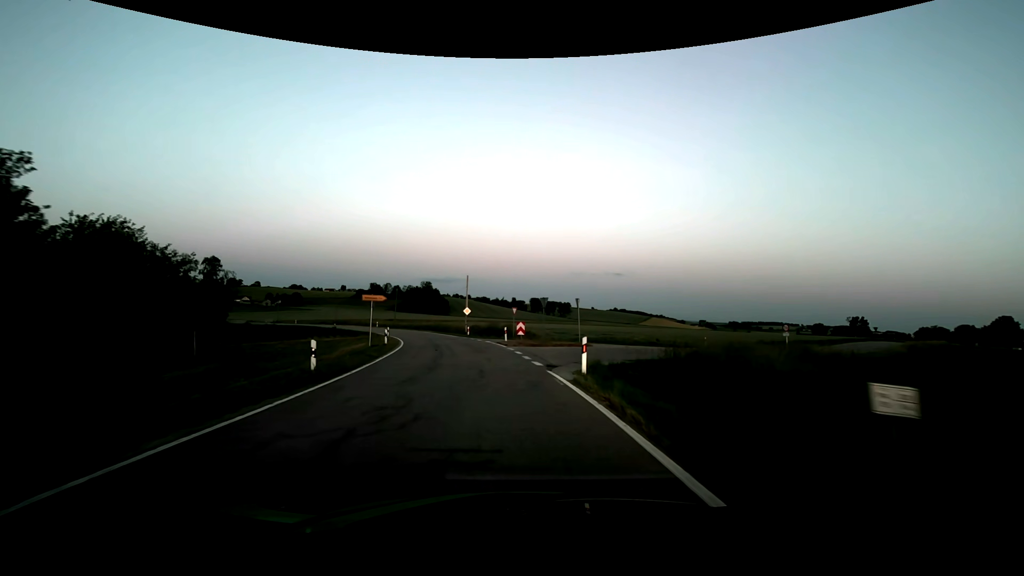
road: tertiary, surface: asphalt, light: Dusk
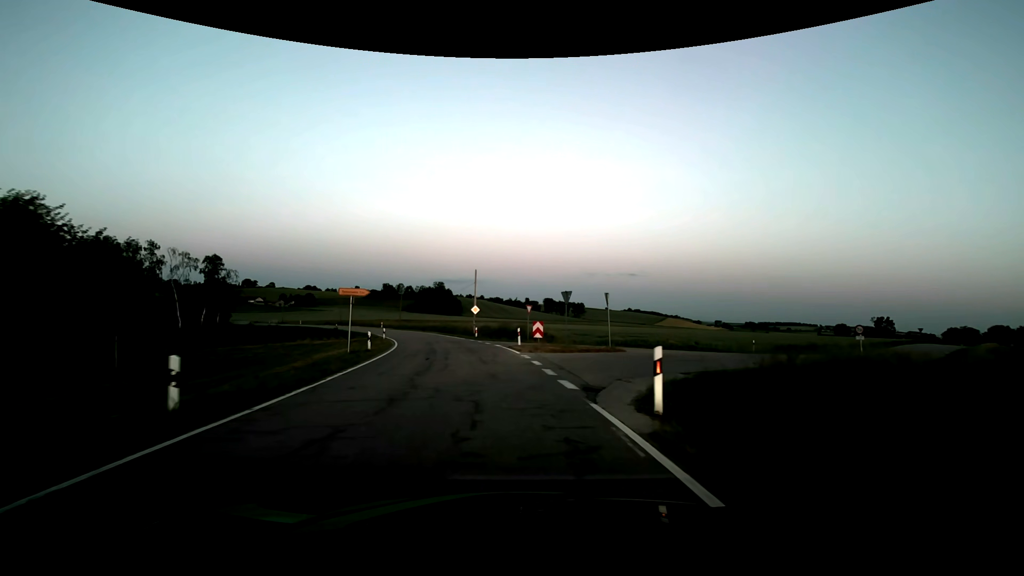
(-0.1, +5.9) m; -2°
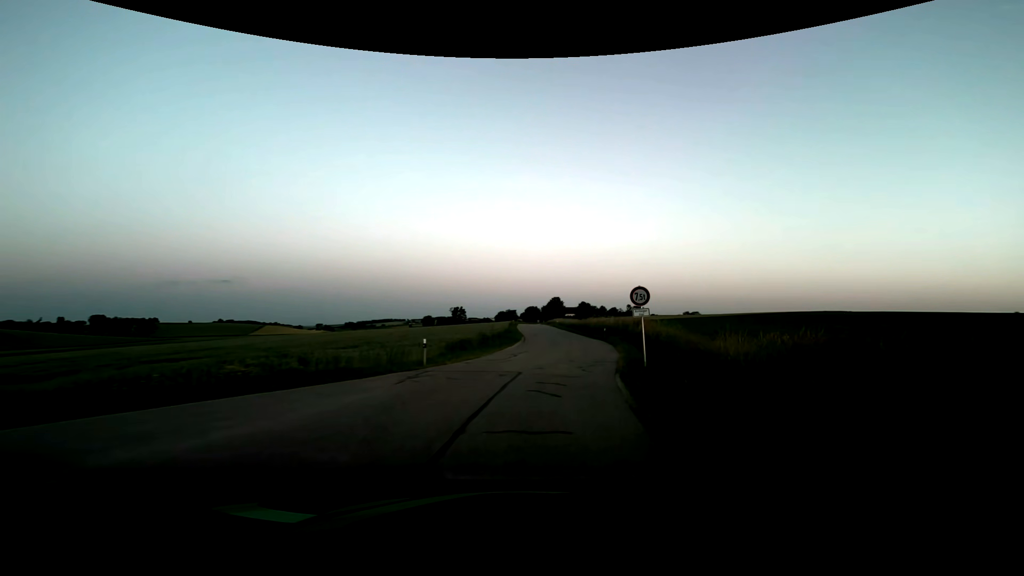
(+6.4, +22.9) m; +43°
(+1, +10) (+2, +20) (+3, +30) (+4, +40) (+4, +50) (+5, +60) (+5, +70) (+5, +80) (+5, +90) (+5, +100) m
